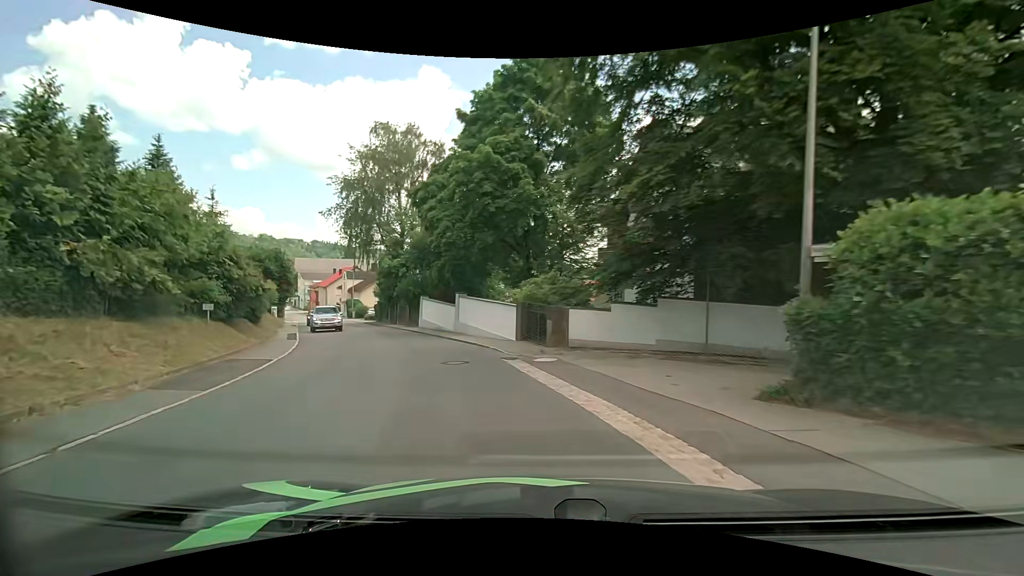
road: tertiary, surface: asphalt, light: Day
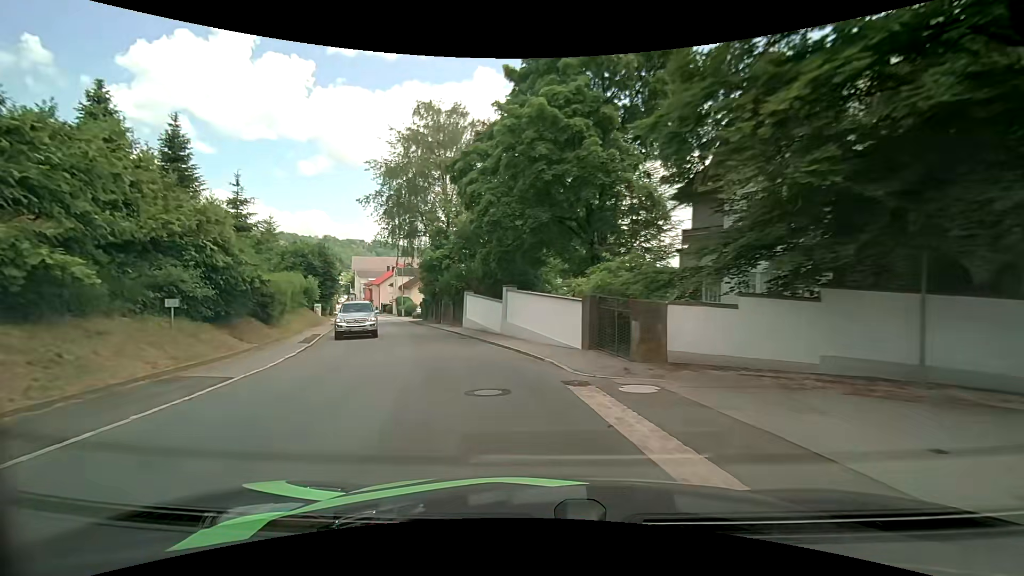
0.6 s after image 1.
(-0.3, +5.4) m; -6°
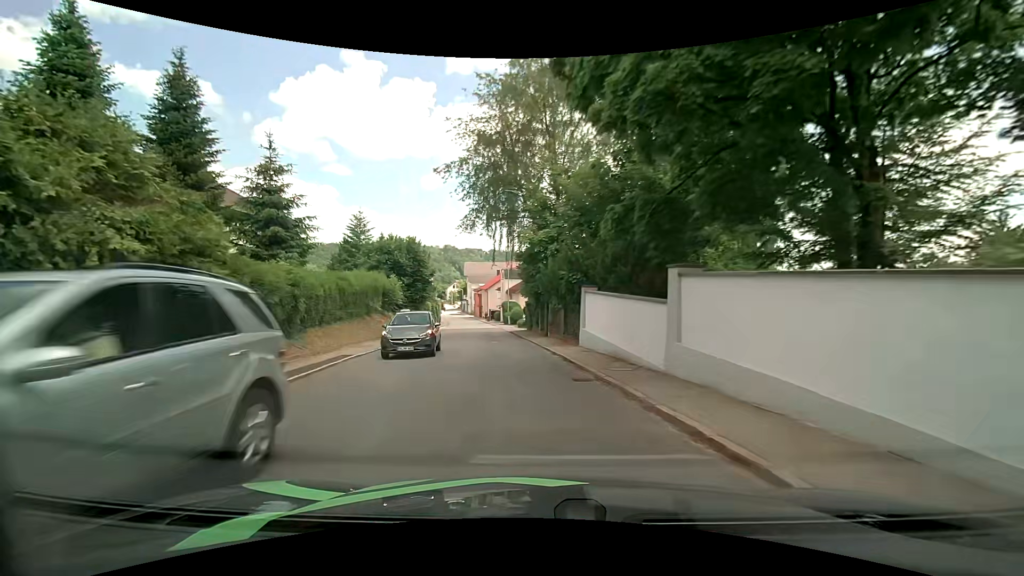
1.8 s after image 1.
(-1.4, +11.5) m; -13°
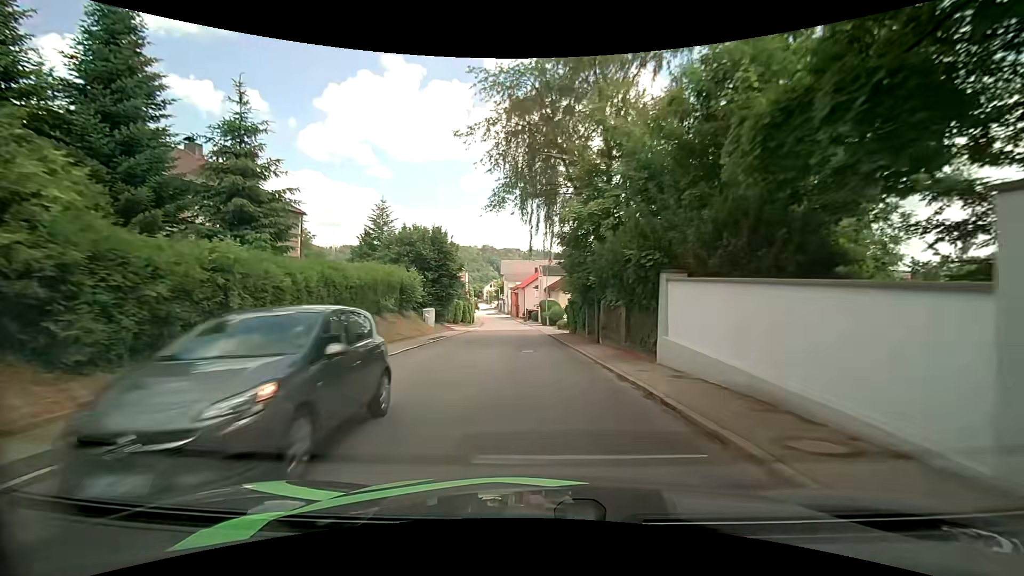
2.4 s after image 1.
(-0.3, +6.1) m; -4°
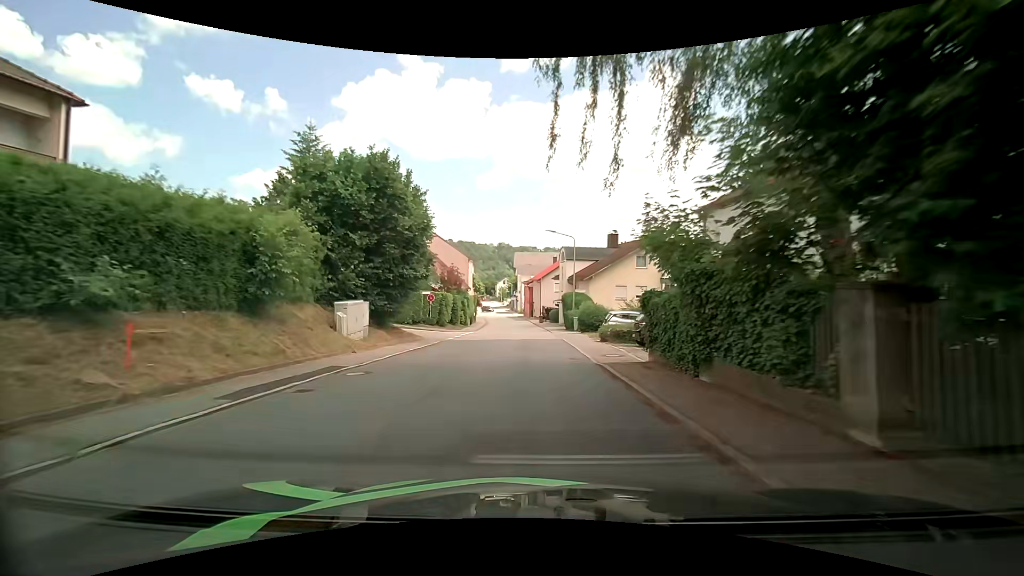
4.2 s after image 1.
(-0.8, +19.4) m; -3°
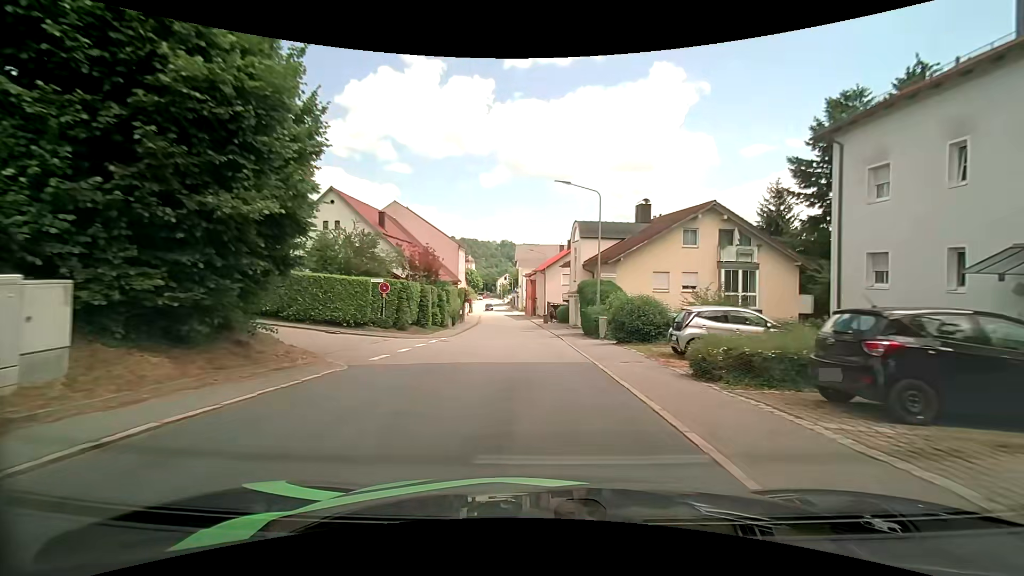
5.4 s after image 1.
(+0.1, +13.8) m; 0°
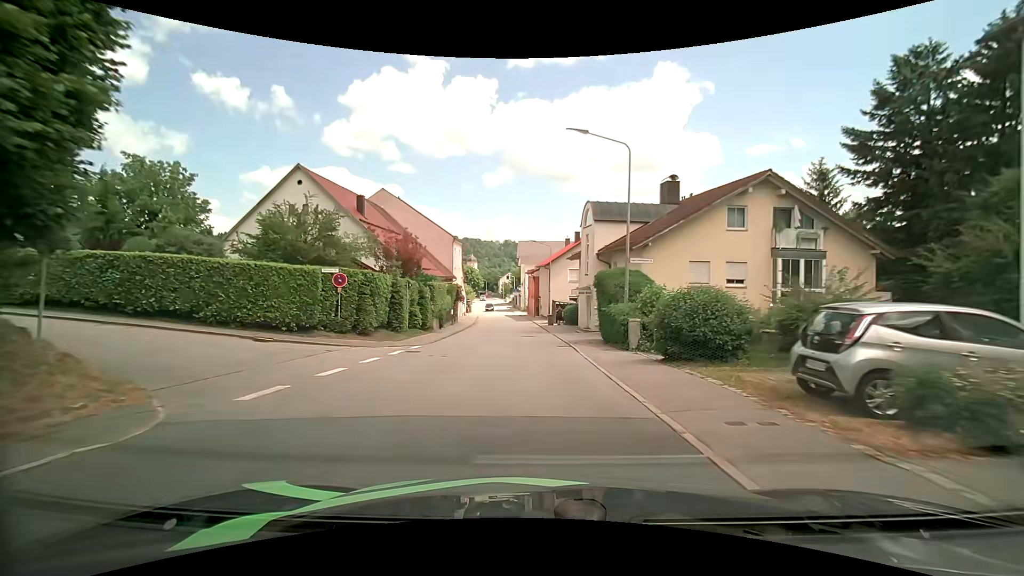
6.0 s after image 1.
(0.0, +7.0) m; -1°
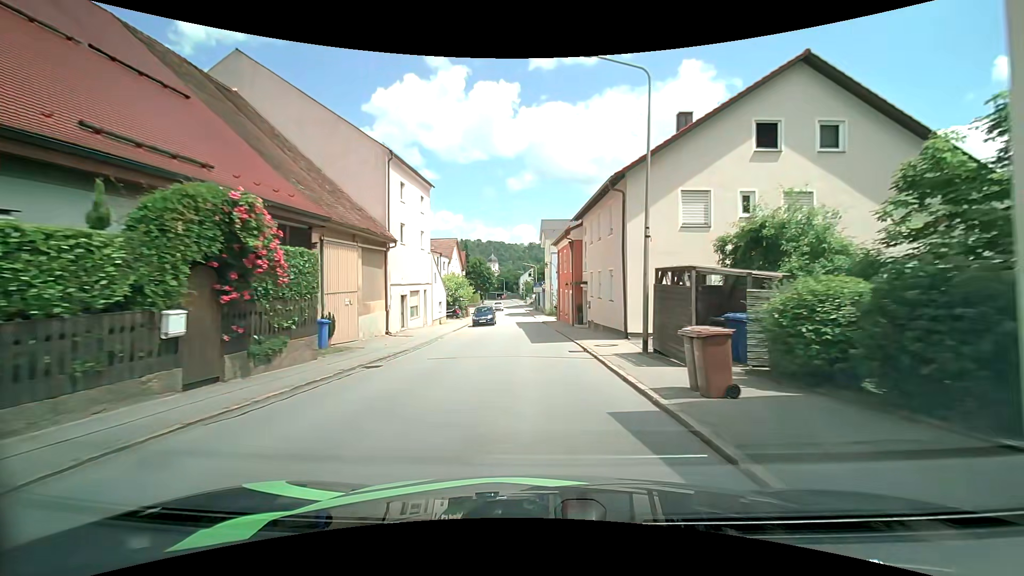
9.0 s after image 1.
(-0.8, +35.3) m; -2°
(0, +10) (-1, +20) (-1, +30) (-2, +40) (-2, +50) (-3, +60) (-4, +70) (-5, +80) (-5, +90) (-6, +100) m
